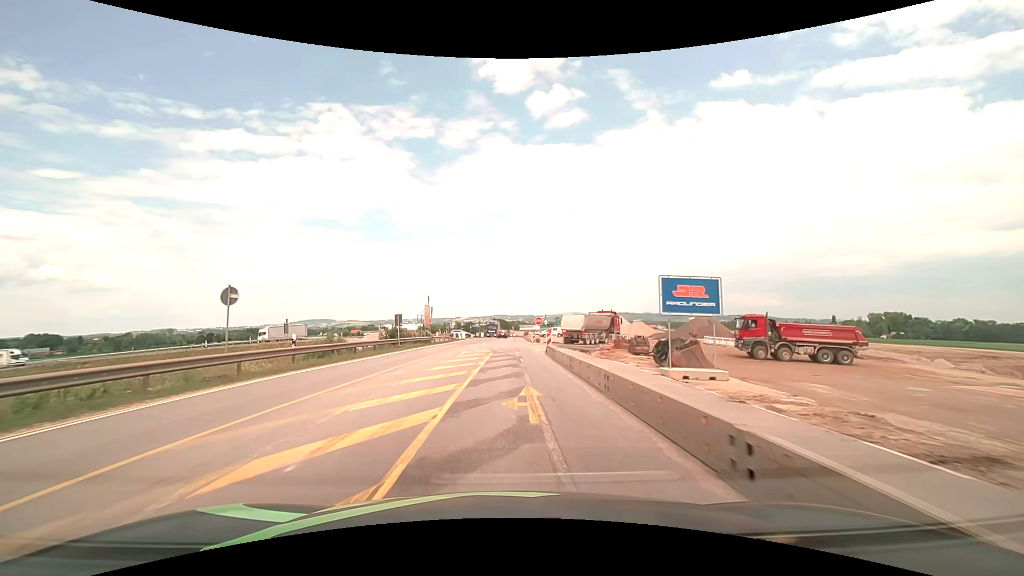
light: Day
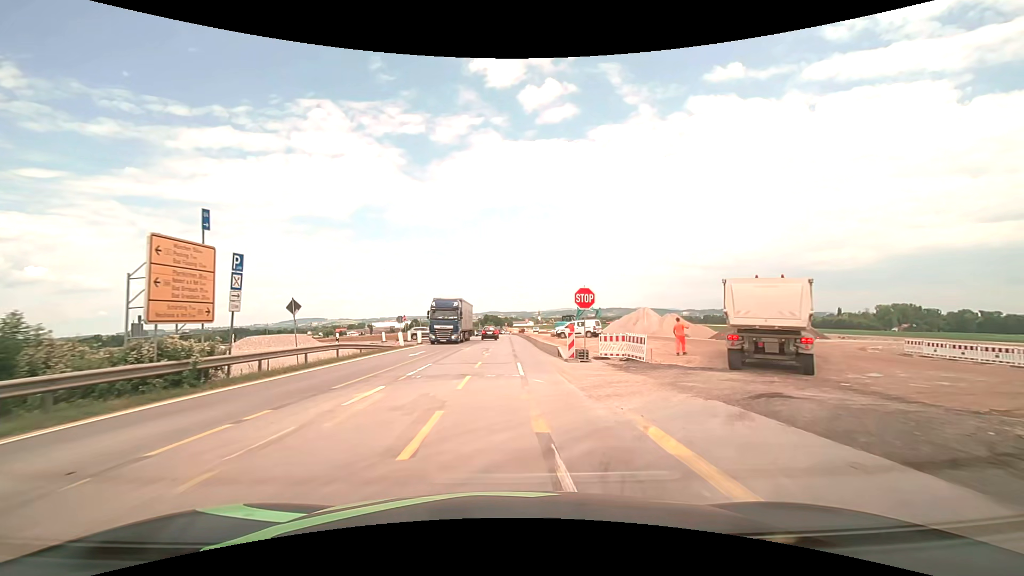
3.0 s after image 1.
(+0.1, +38.3) m; +1°
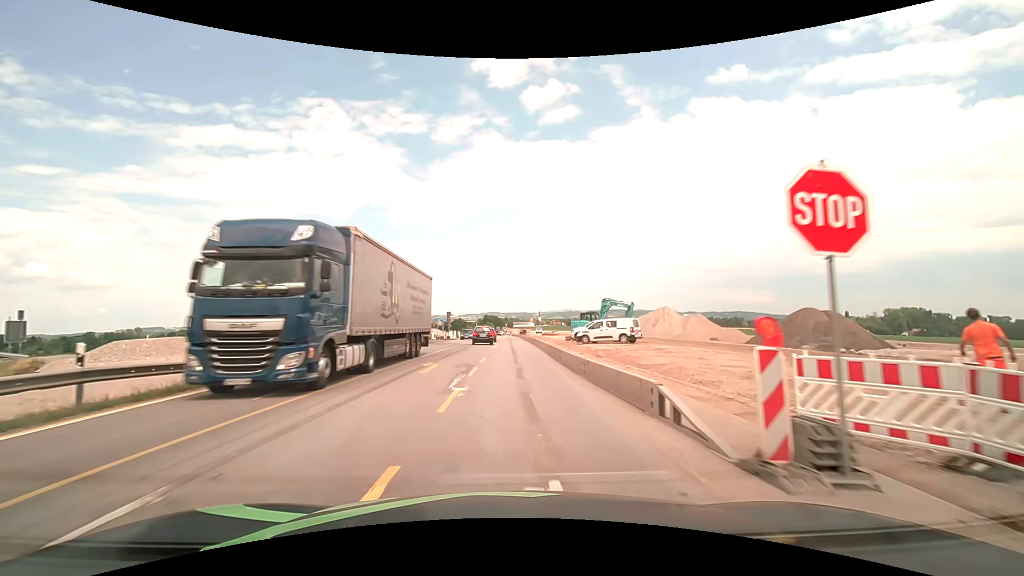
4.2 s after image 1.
(0.0, +15.3) m; 0°
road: motorway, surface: asphalt
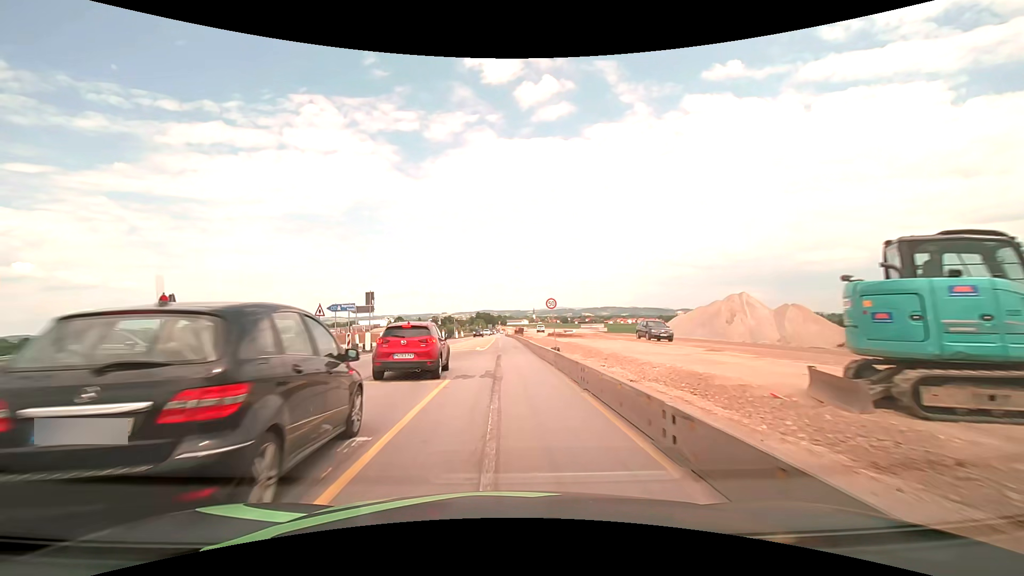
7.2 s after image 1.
(+0.1, +38.2) m; 0°
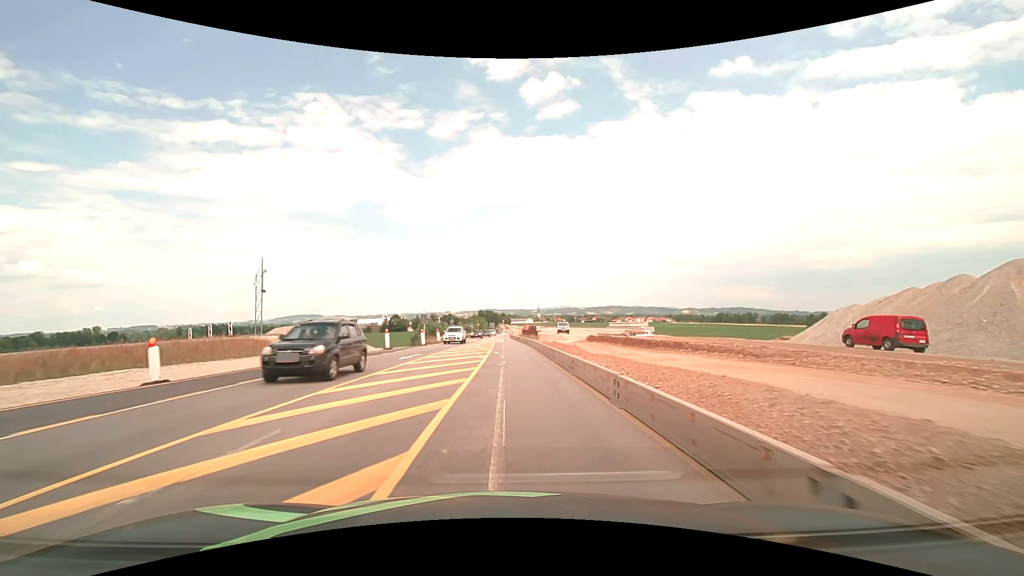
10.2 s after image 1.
(-0.4, +38.3) m; 0°
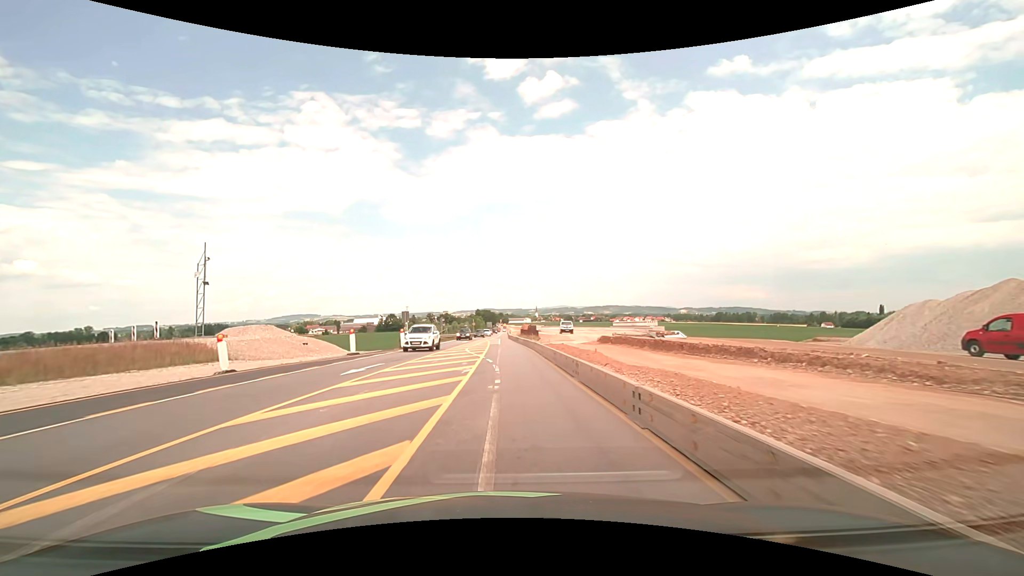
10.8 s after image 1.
(0.0, +7.7) m; 0°
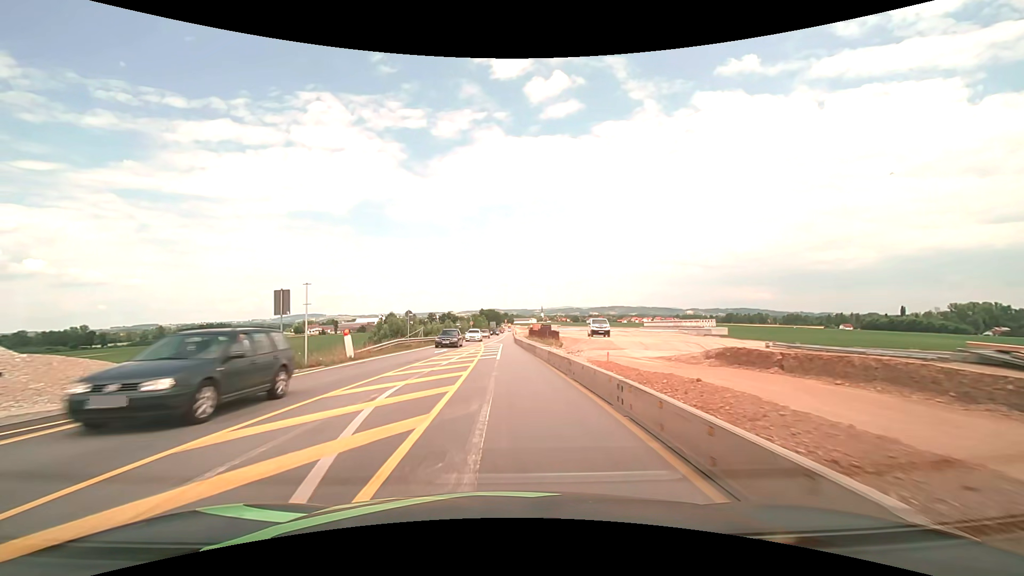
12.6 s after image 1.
(0.0, +23.0) m; -1°
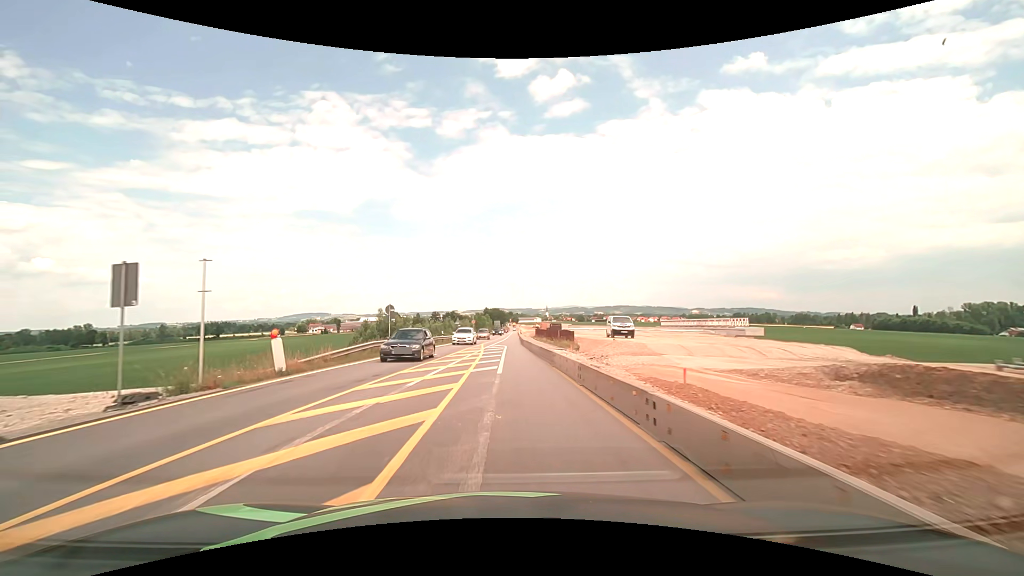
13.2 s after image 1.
(0.0, +7.6) m; -1°
(0, +10) (0, +20) (0, +30) (0, +40) (0, +50) (0, +60) (0, +70) (0, +80) (+1, +90) (+1, +100) m
